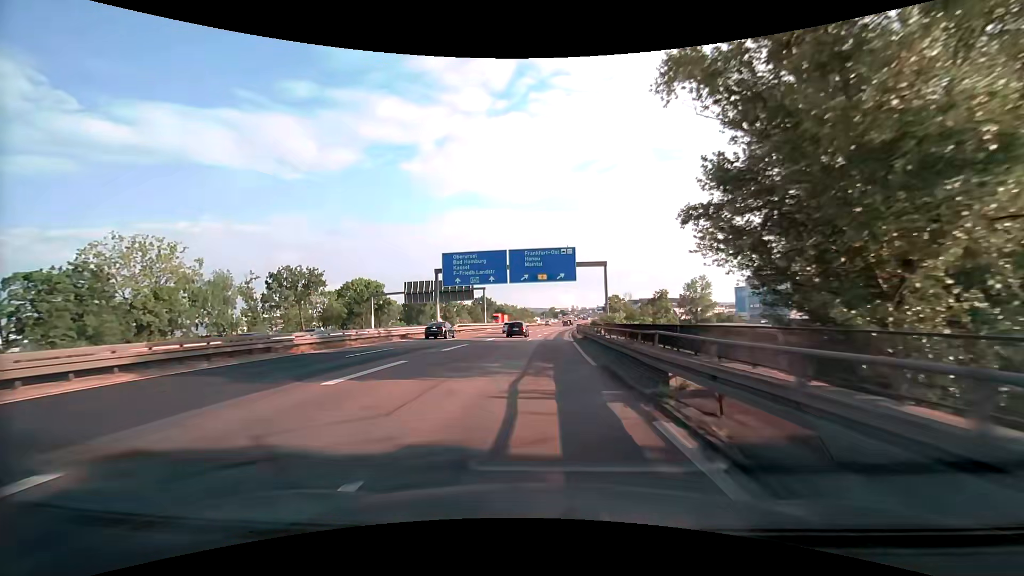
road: motorway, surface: asphalt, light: Day
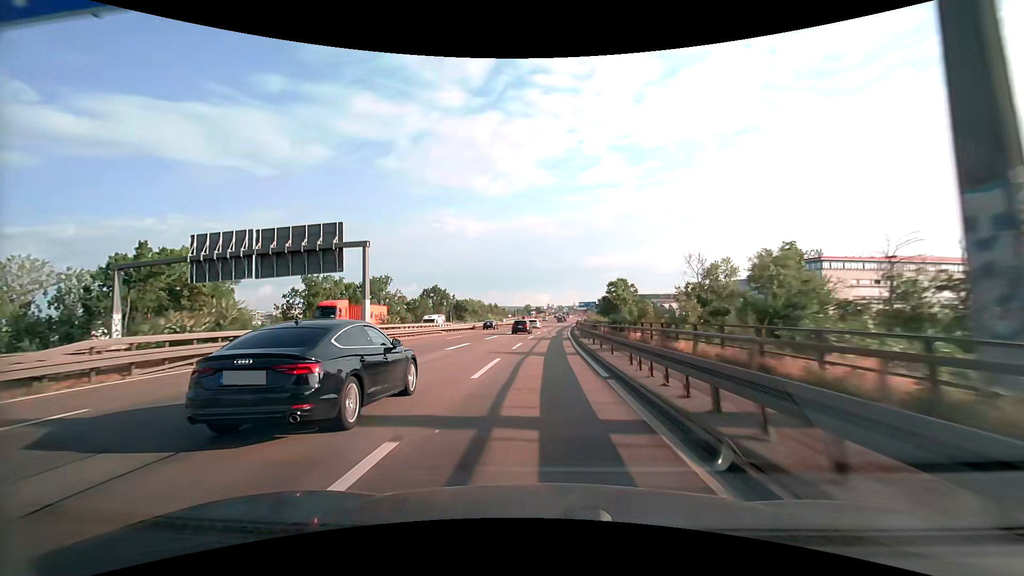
(+1.4, +48.6) m; +3°
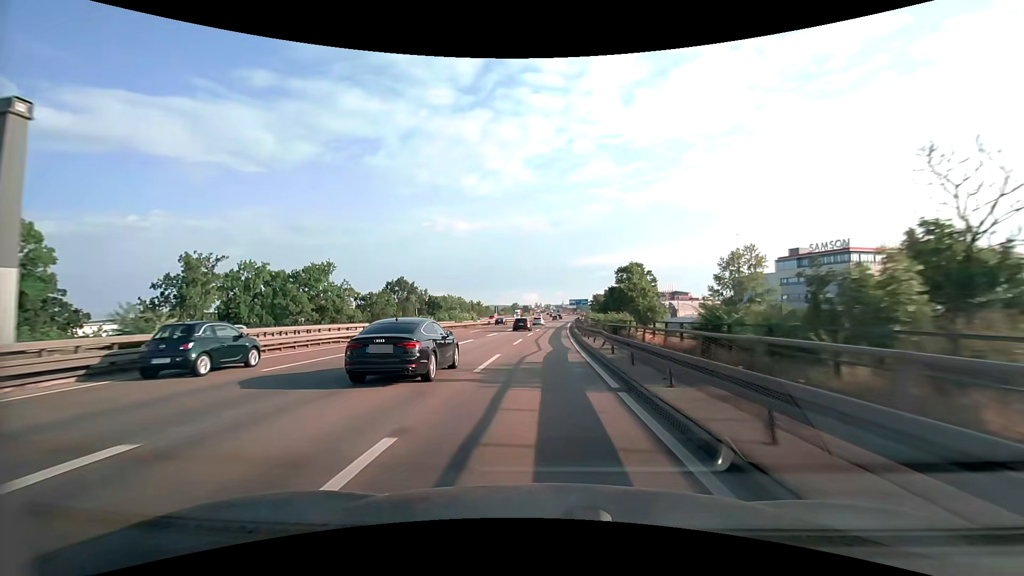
(+0.3, +24.3) m; +1°
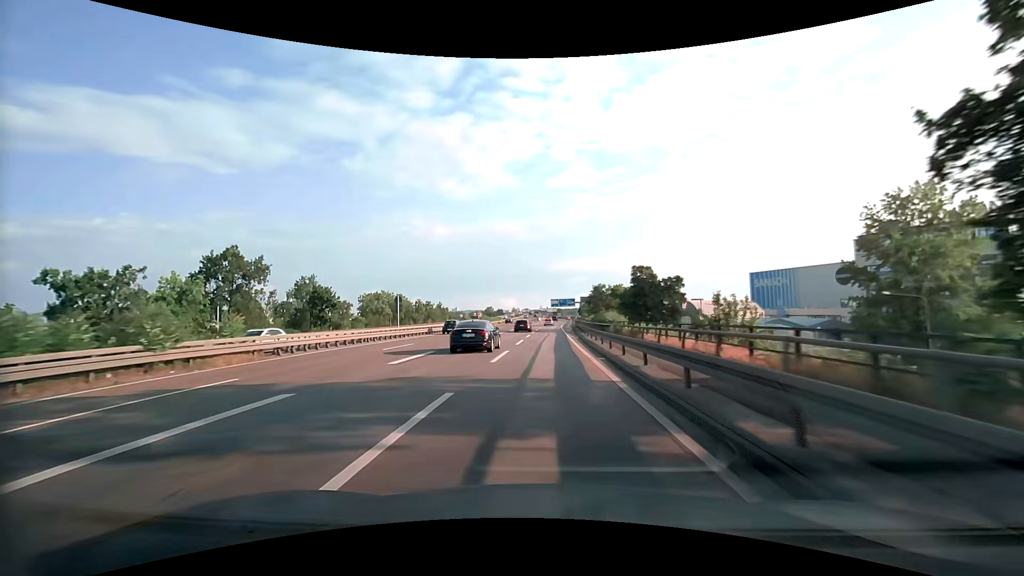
(+1.4, +60.1) m; +3°
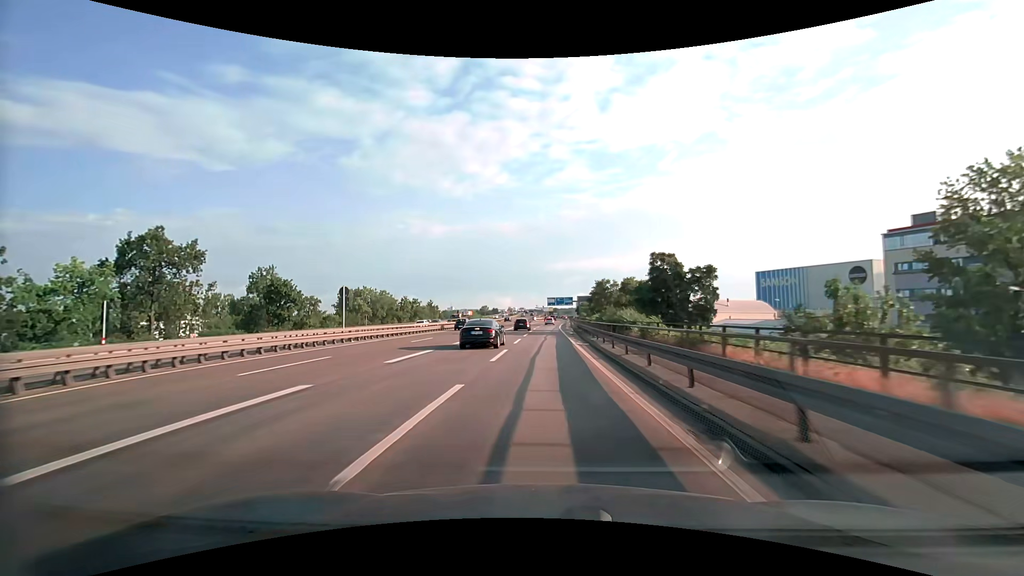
(0.0, +11.9) m; 0°
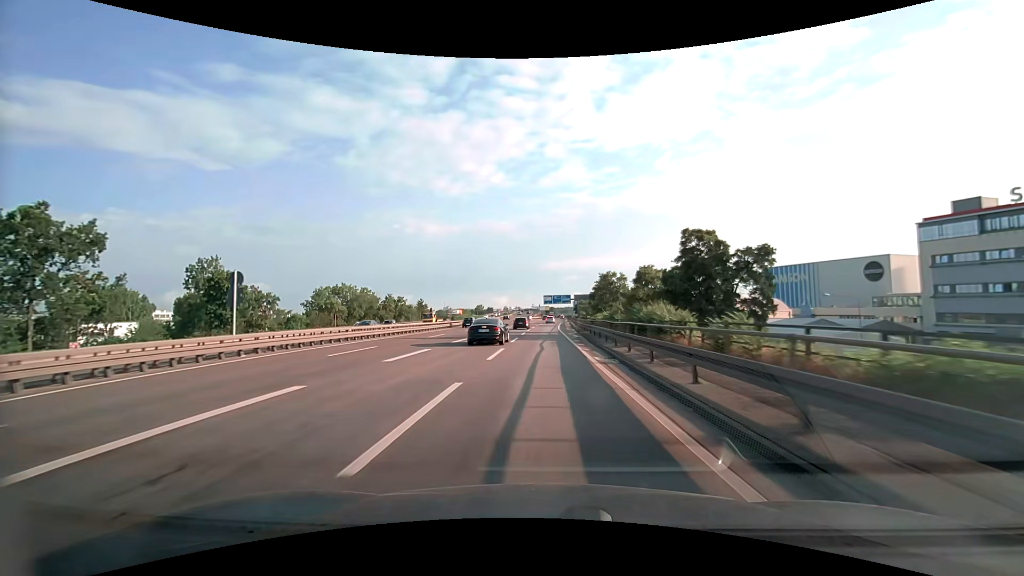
(+0.1, +11.8) m; +1°
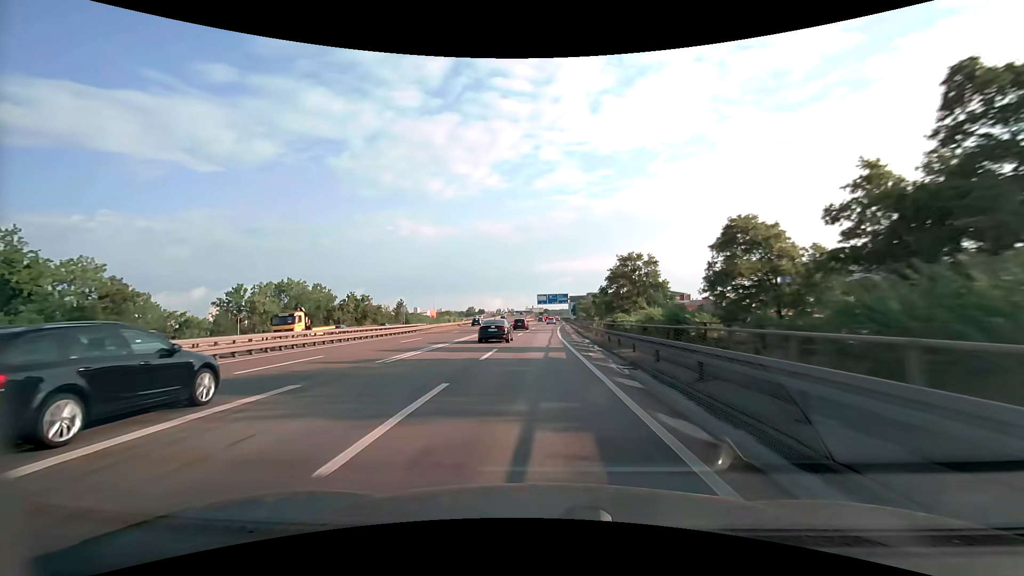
(+0.1, +23.5) m; +1°
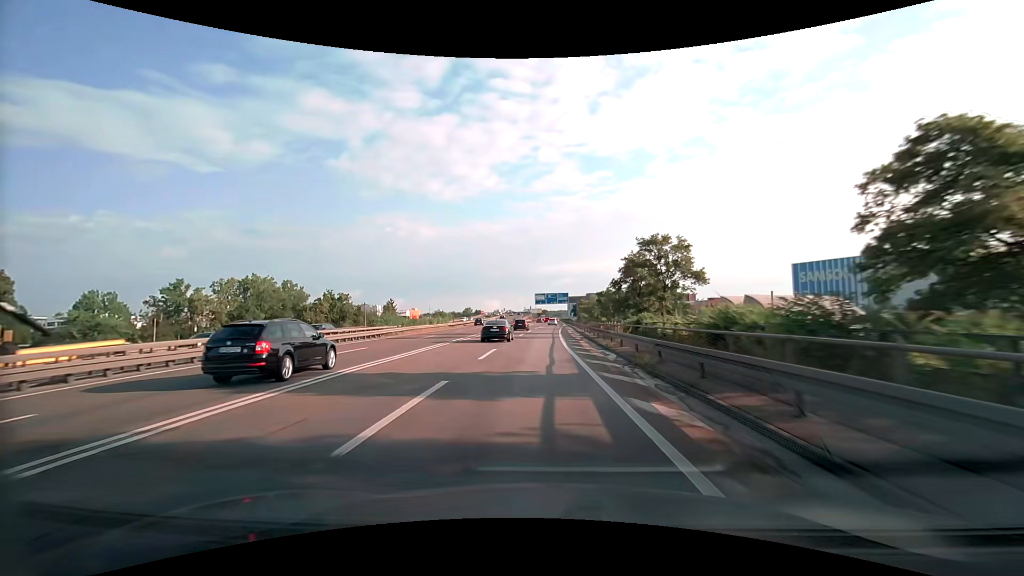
(0.0, +11.6) m; 0°
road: motorway_link
(0, +10) (0, +20) (0, +30) (0, +40) (0, +50) (+1, +60) (+1, +70) (+1, +80) (+2, +90) (+2, +100) m
